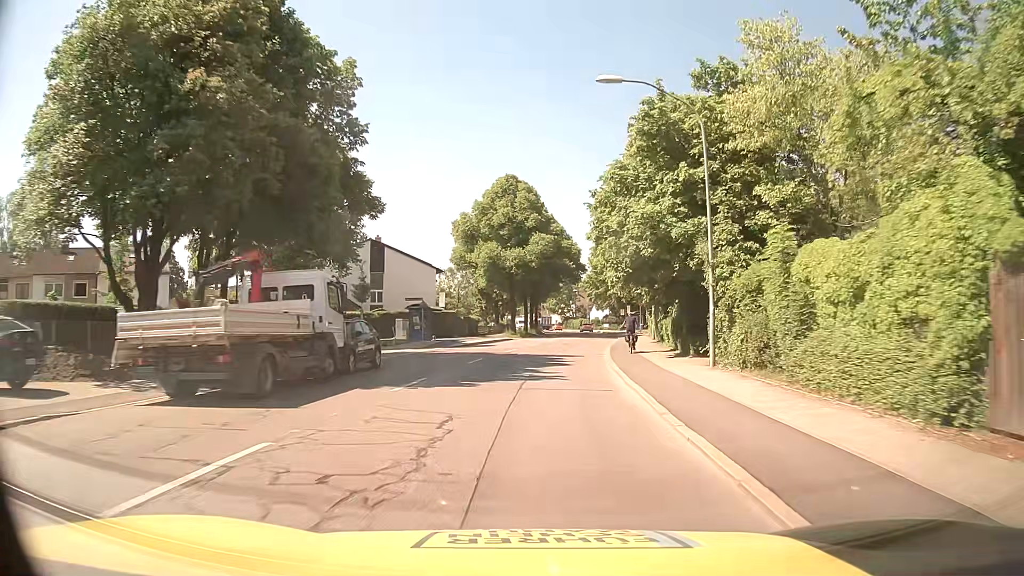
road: secondary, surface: asphalt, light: Day
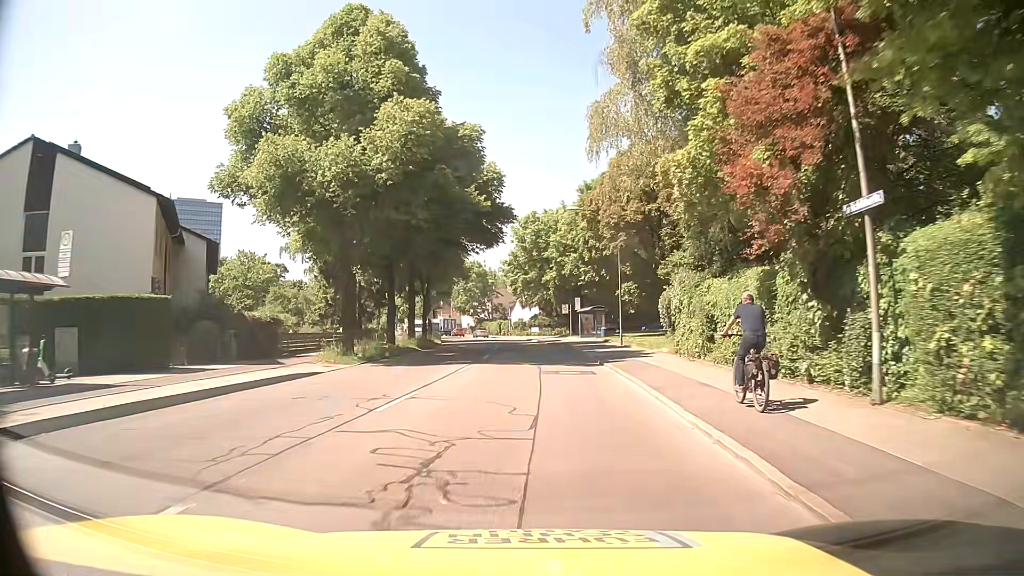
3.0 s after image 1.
(+2.8, +38.1) m; +7°
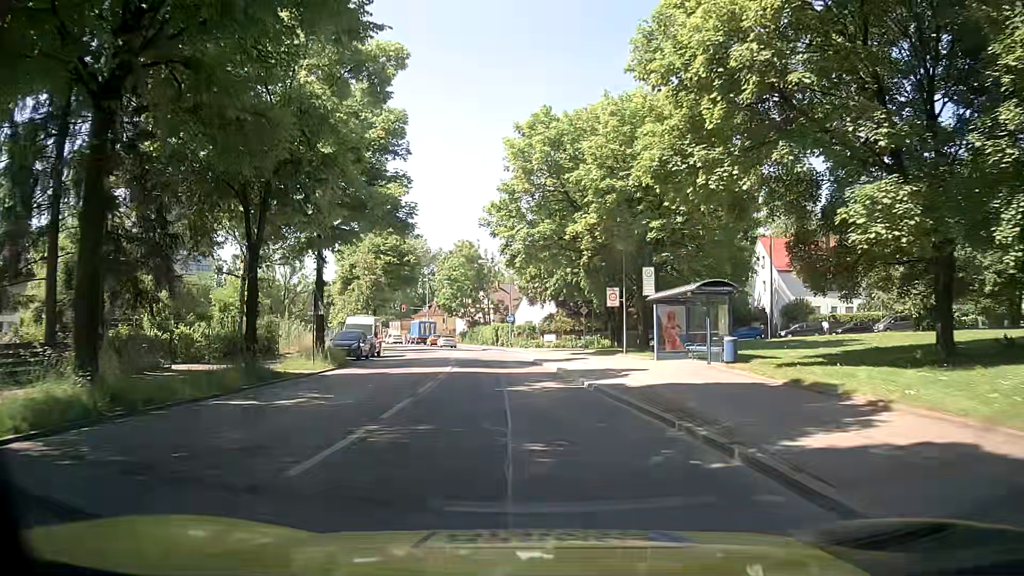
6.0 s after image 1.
(+0.4, +35.2) m; -1°
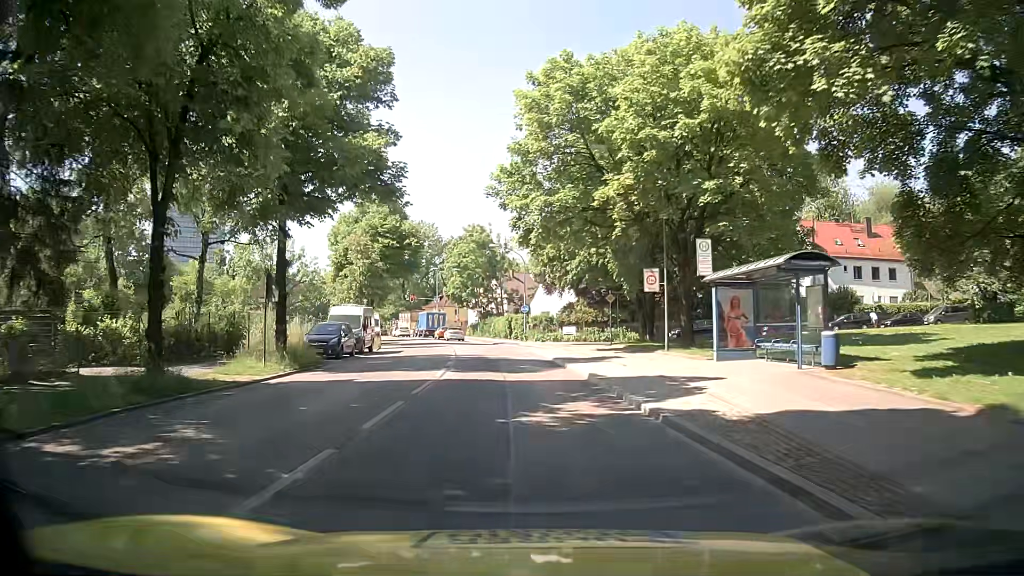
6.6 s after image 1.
(0.0, +6.5) m; 0°
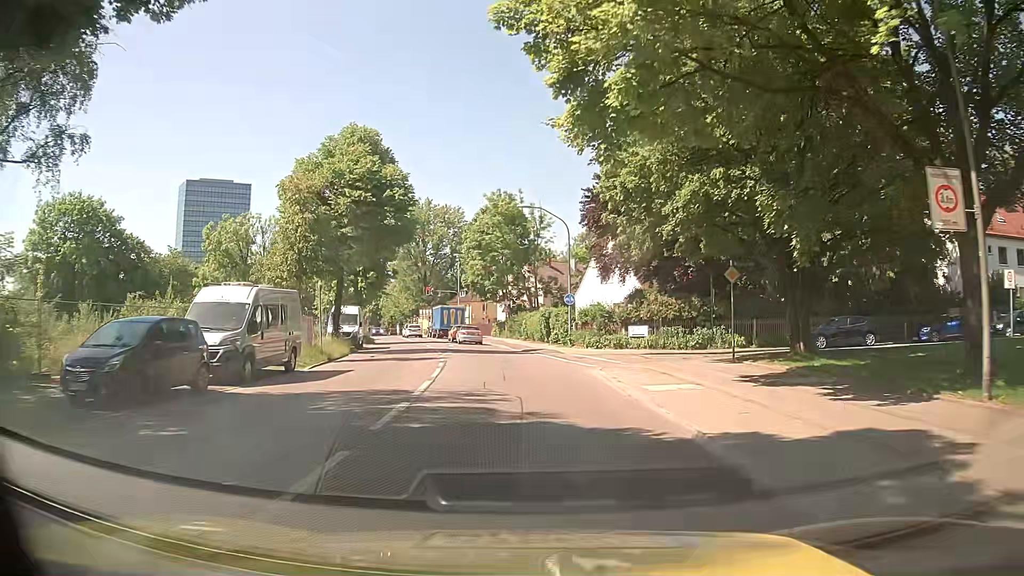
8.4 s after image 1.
(-0.8, +18.0) m; -4°
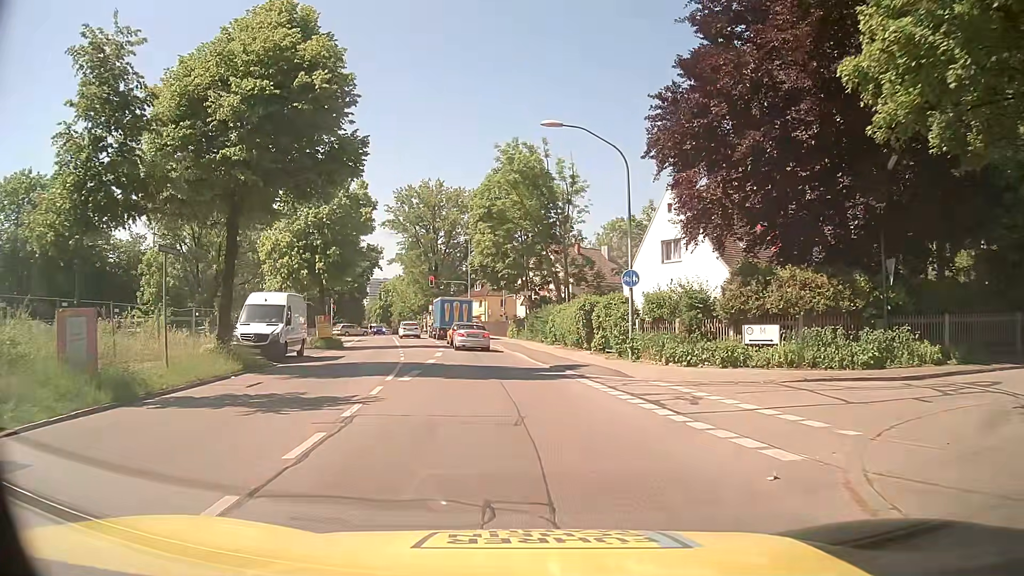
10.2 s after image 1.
(-0.3, +15.5) m; -1°
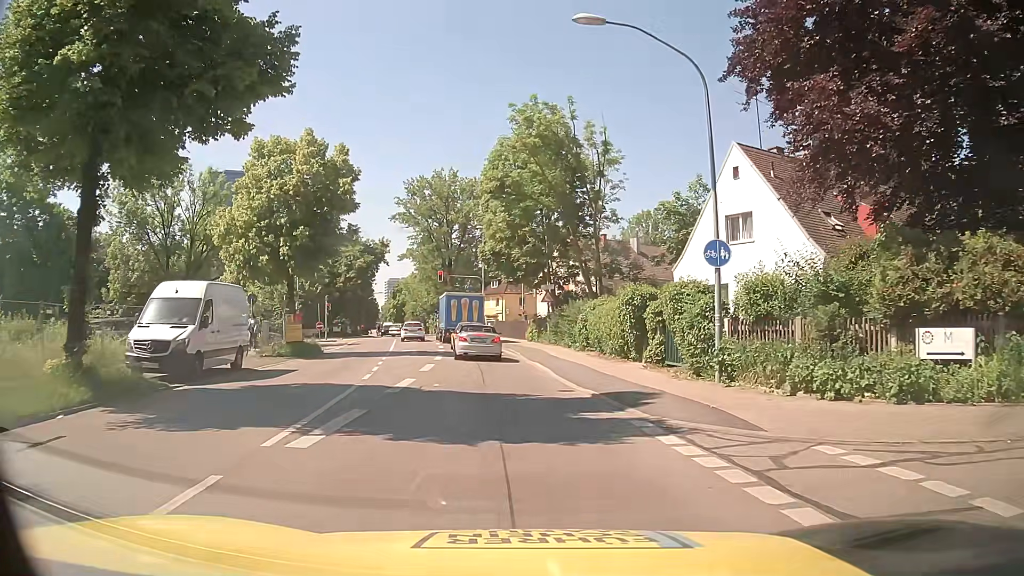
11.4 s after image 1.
(-0.3, +8.2) m; -2°
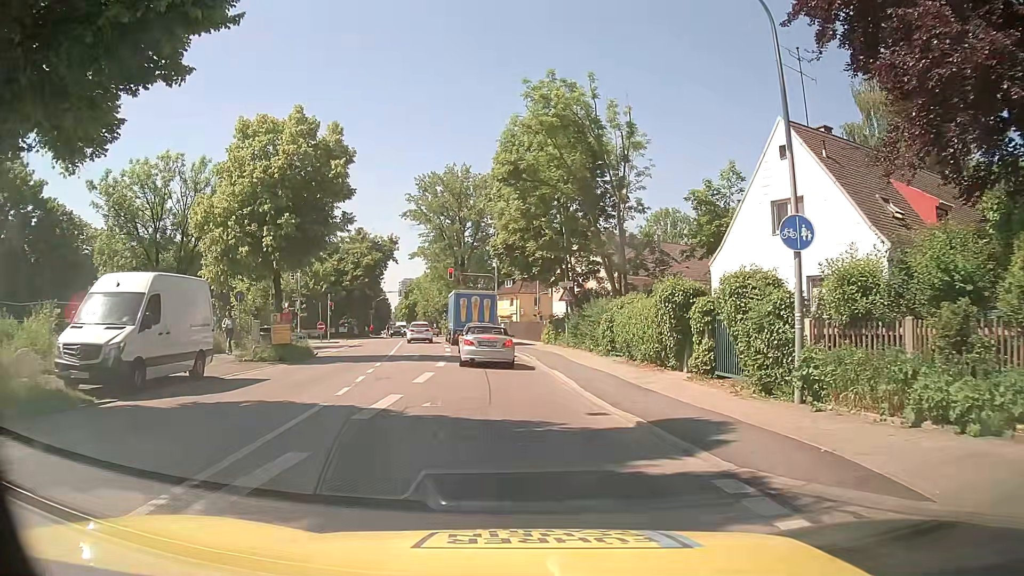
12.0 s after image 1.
(-0.1, +3.5) m; -2°
